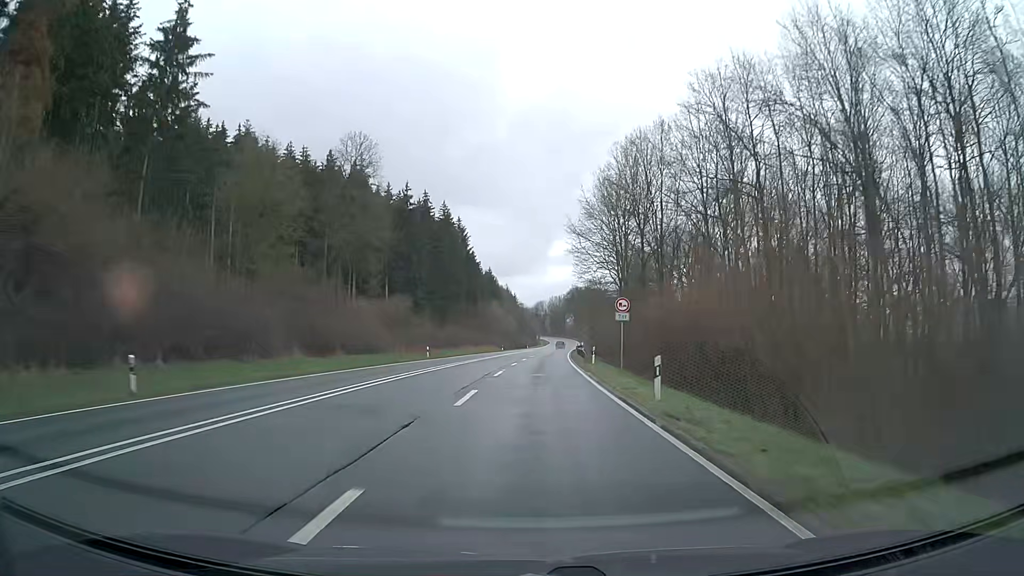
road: primary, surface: asphalt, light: Day
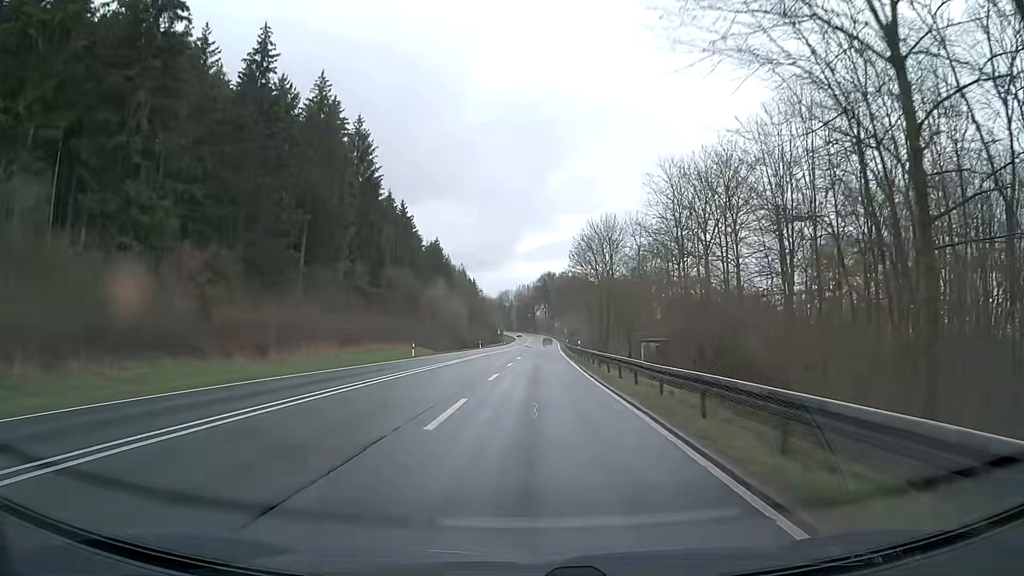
(+1.6, +63.7) m; +3°
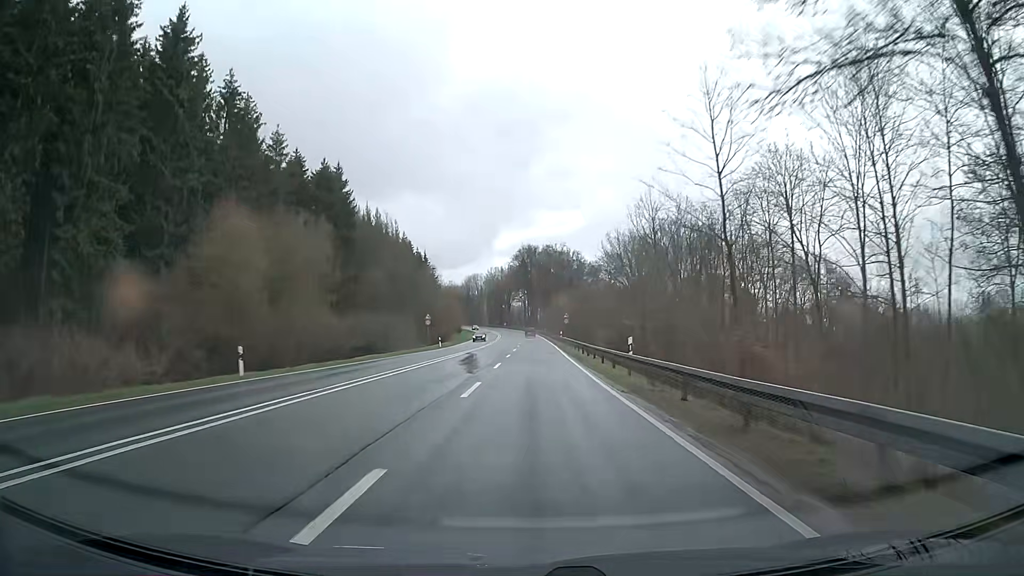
(+2.1, +78.9) m; +2°
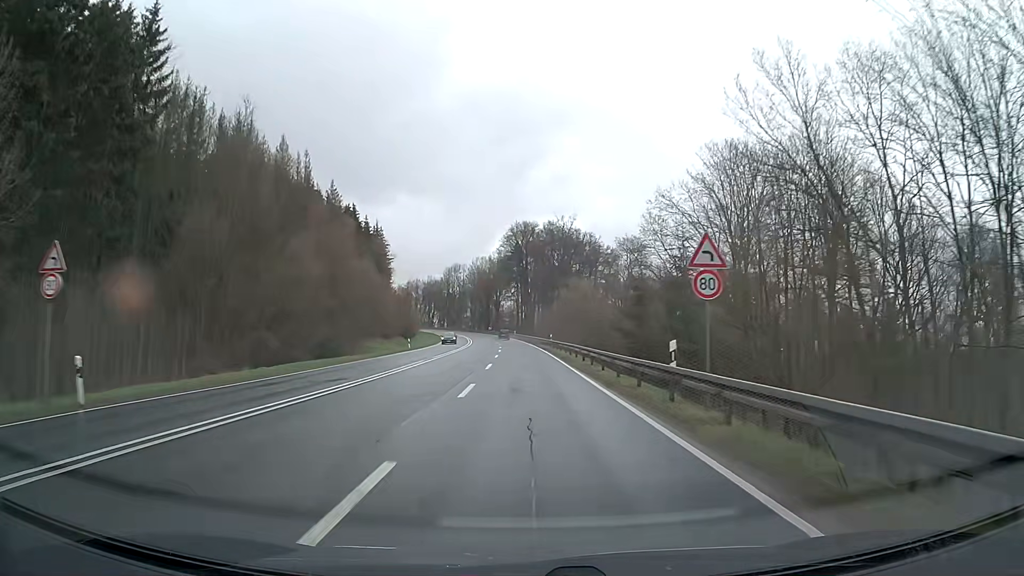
(+0.3, +59.3) m; 0°
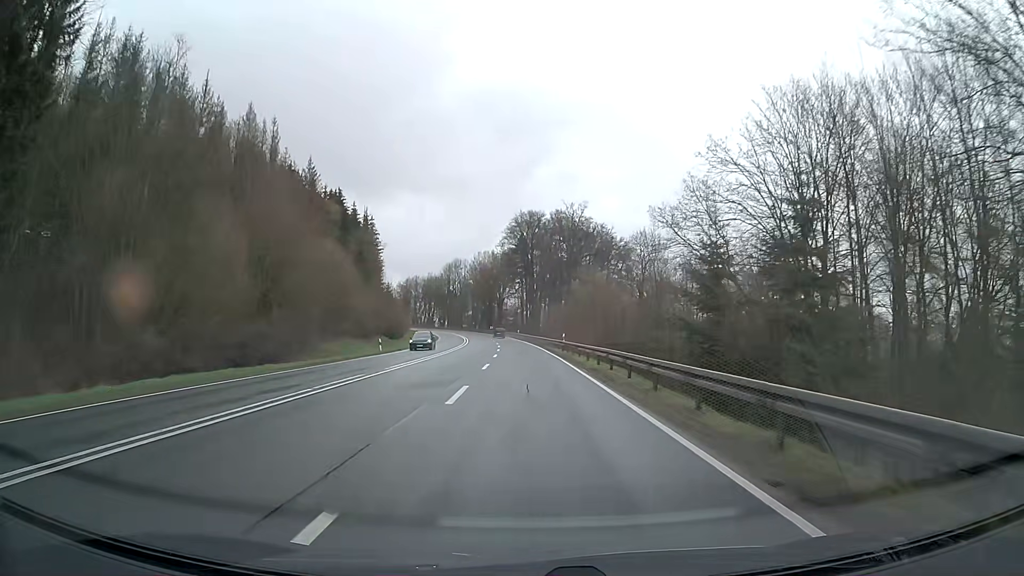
(0.0, +14.1) m; -1°
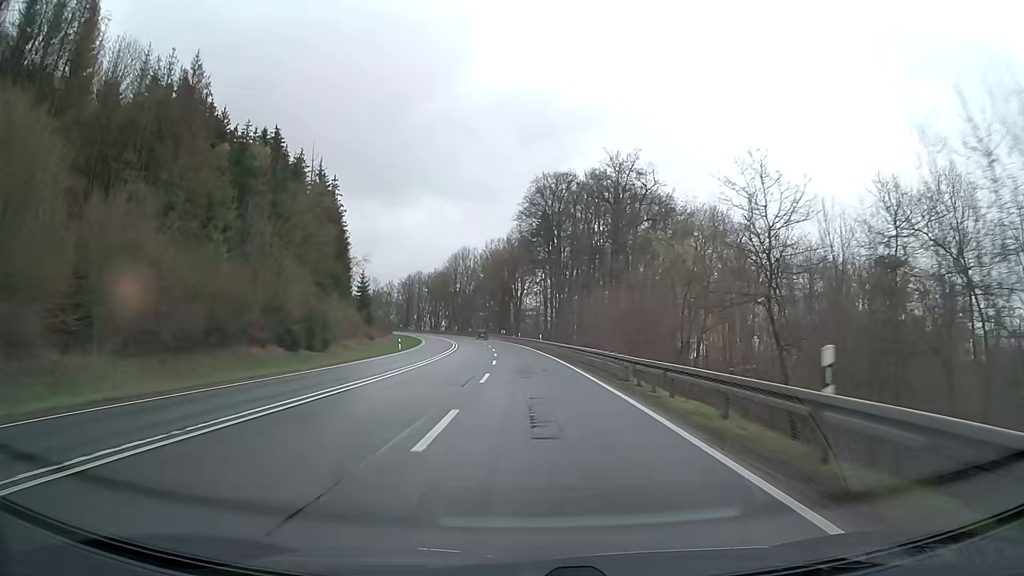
(-0.3, +40.7) m; -1°
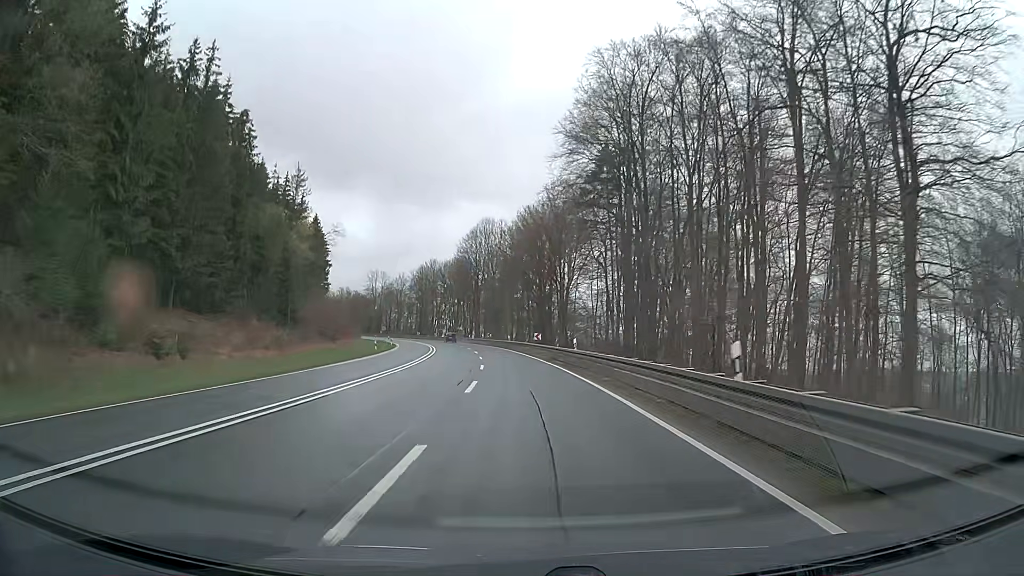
(-1.2, +51.6) m; -4°
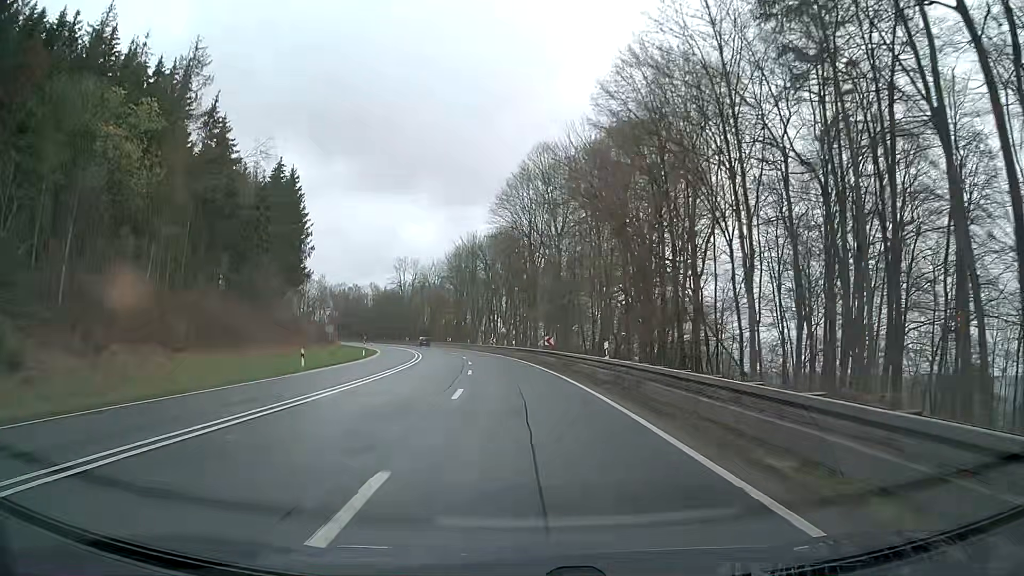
(-2.3, +50.1) m; -6°
(0, +10) (-1, +20) (-1, +30) (-2, +40) (-3, +50) (-5, +60) (-7, +70) (-9, +79) (-11, +89) (-14, +99) m
